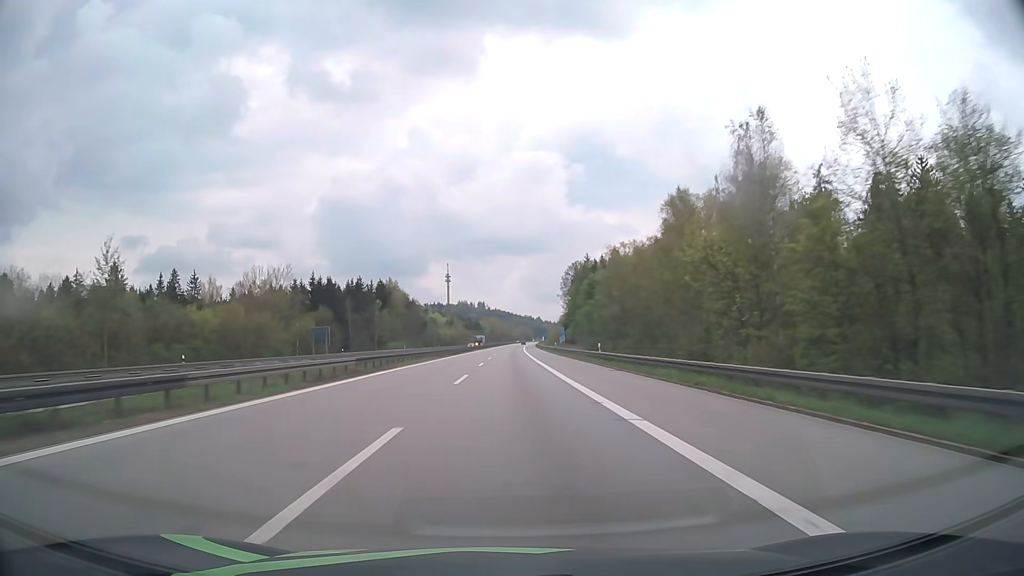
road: motorway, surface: asphalt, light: Day
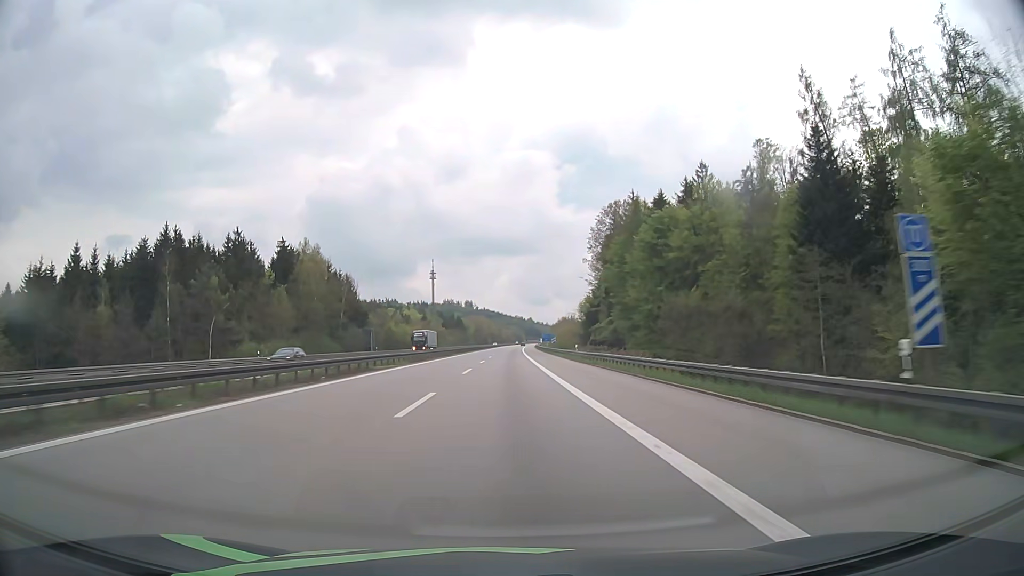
(+0.6, +82.4) m; +1°
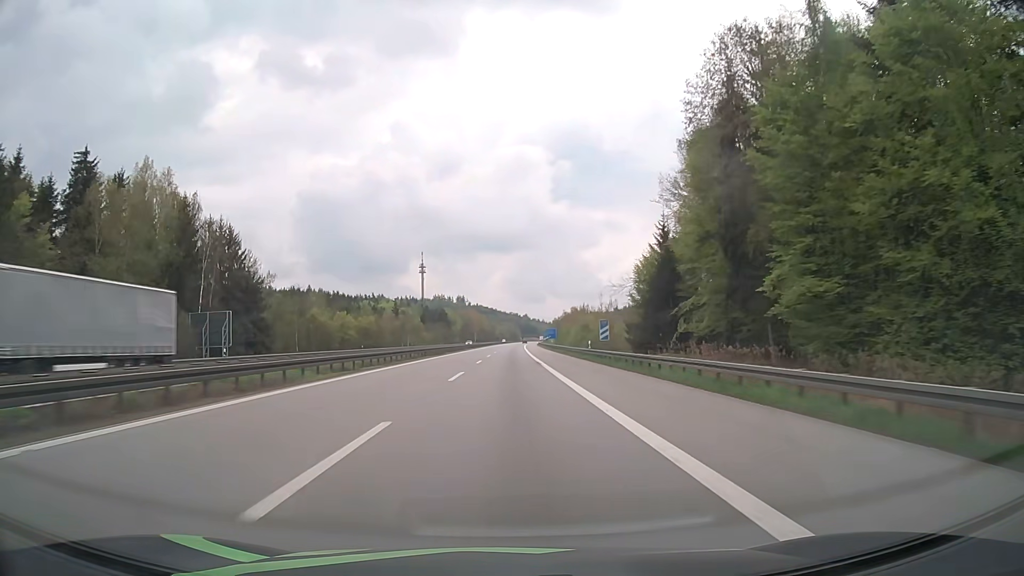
(+0.2, +61.4) m; 0°
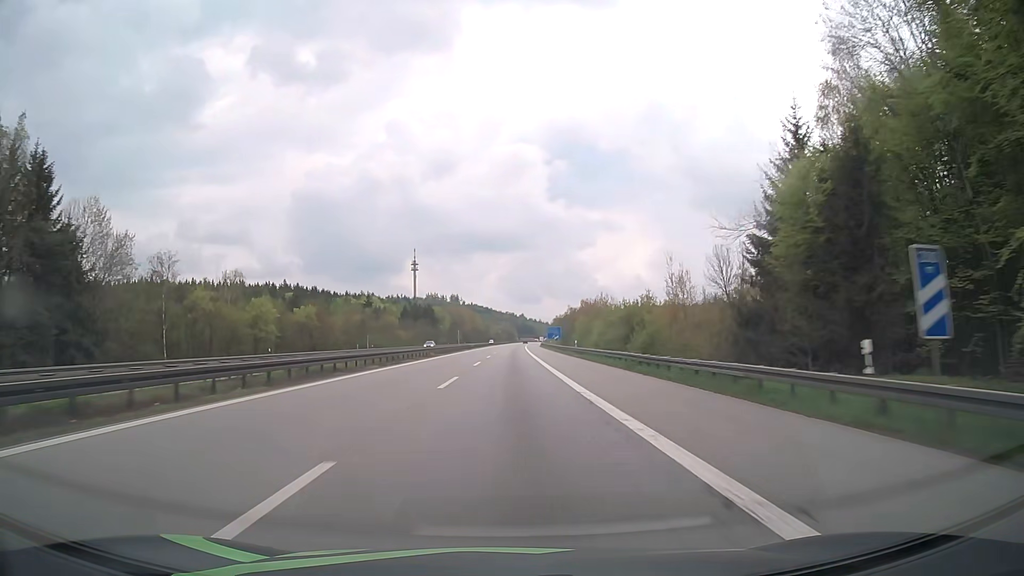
(+0.1, +39.5) m; 0°
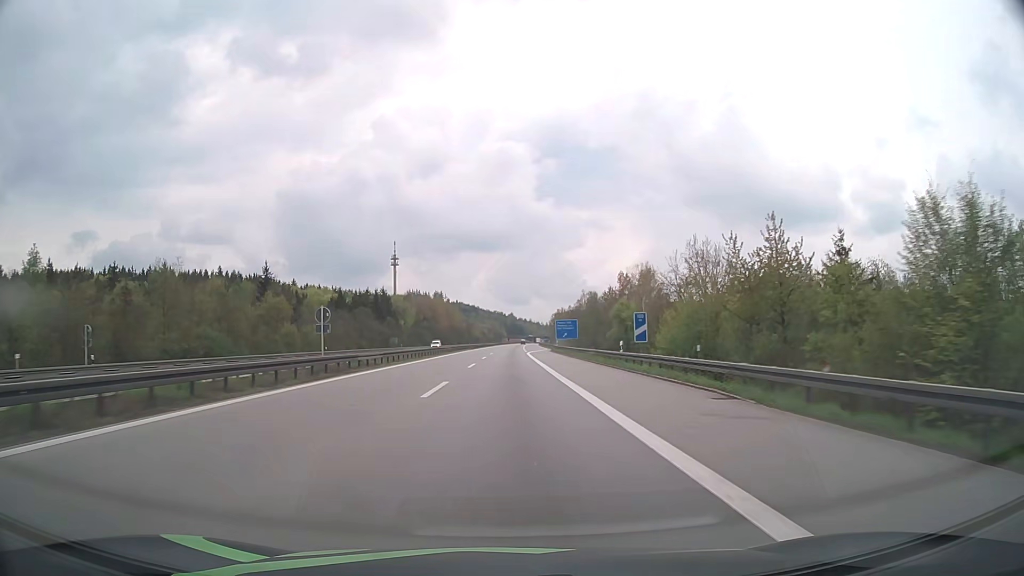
(+0.6, +74.8) m; +1°
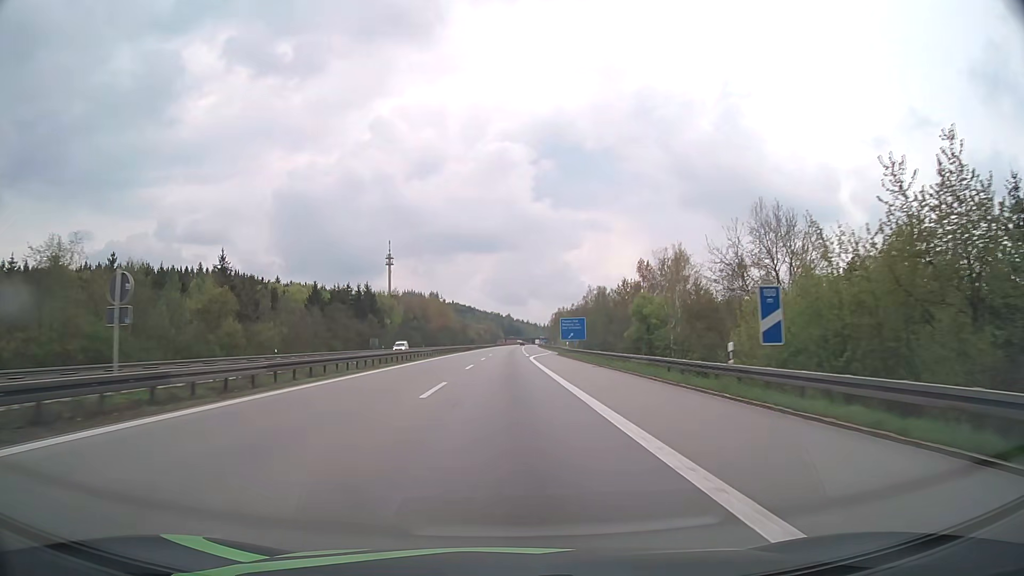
(0.0, +17.8) m; 0°
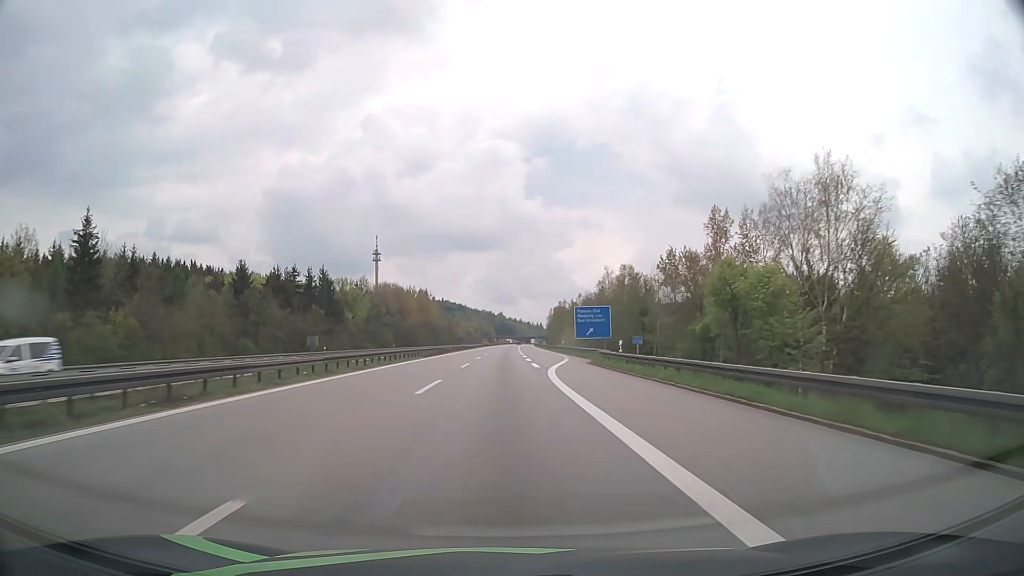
(+0.1, +34.6) m; +1°
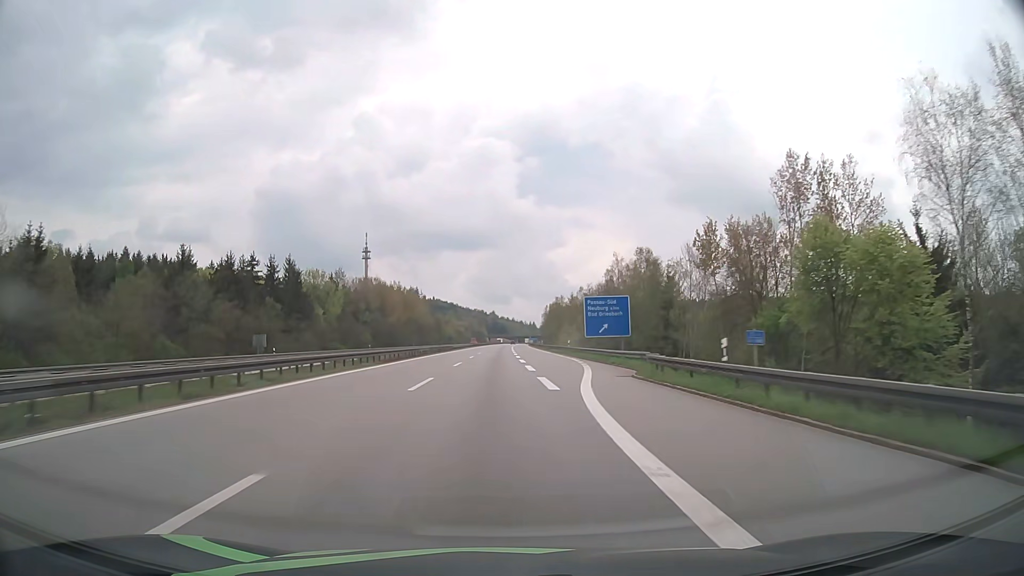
(+0.1, +16.8) m; +1°
(0, +10) (0, +20) (0, +30) (0, +40) (+1, +50) (+1, +60) (+1, +70) (+1, +80) (+2, +90) (+2, +100) m
